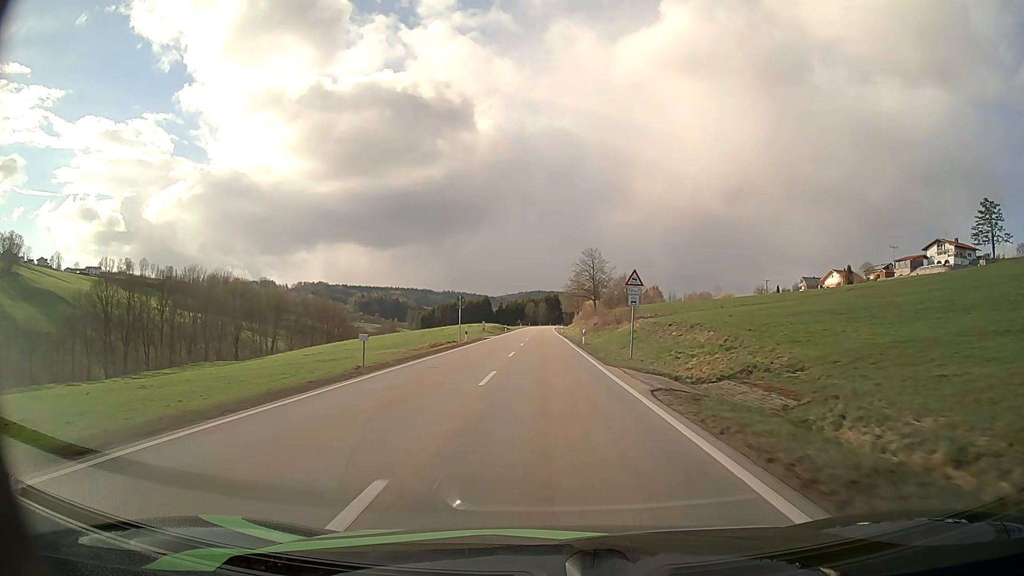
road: secondary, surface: asphalt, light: Day
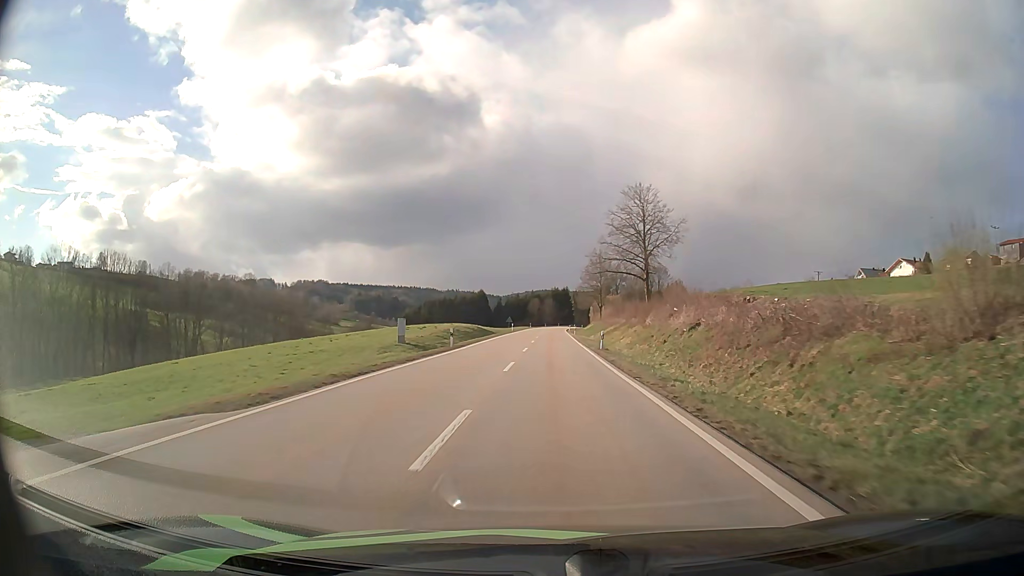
(-0.4, +59.6) m; 0°
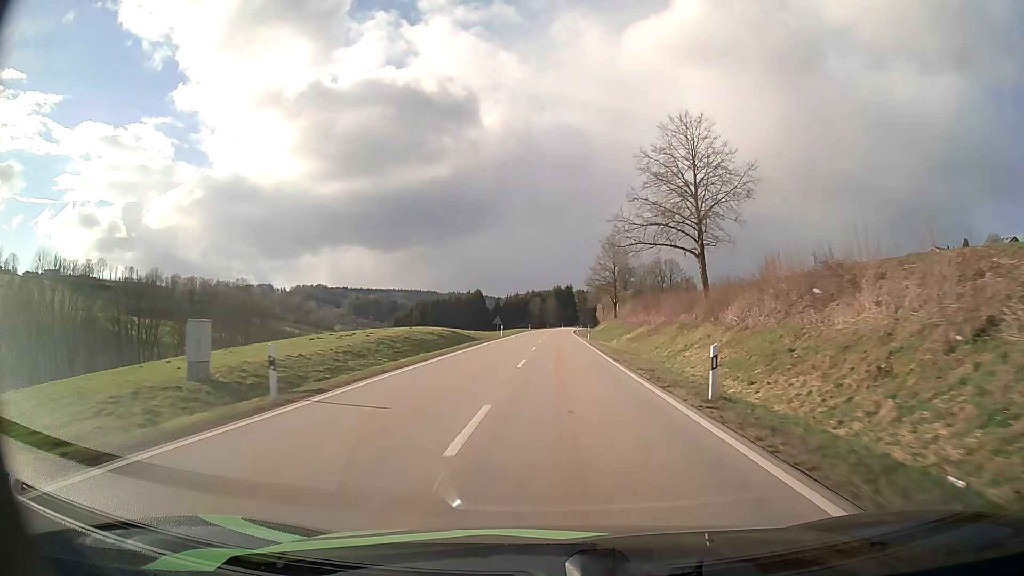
(-0.1, +24.0) m; 0°
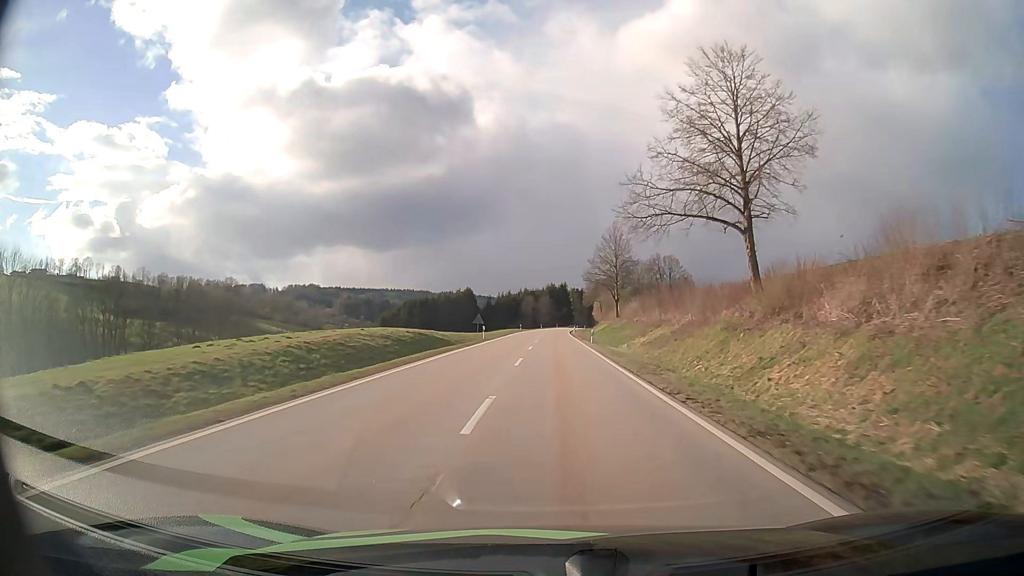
(0.0, +12.1) m; +1°
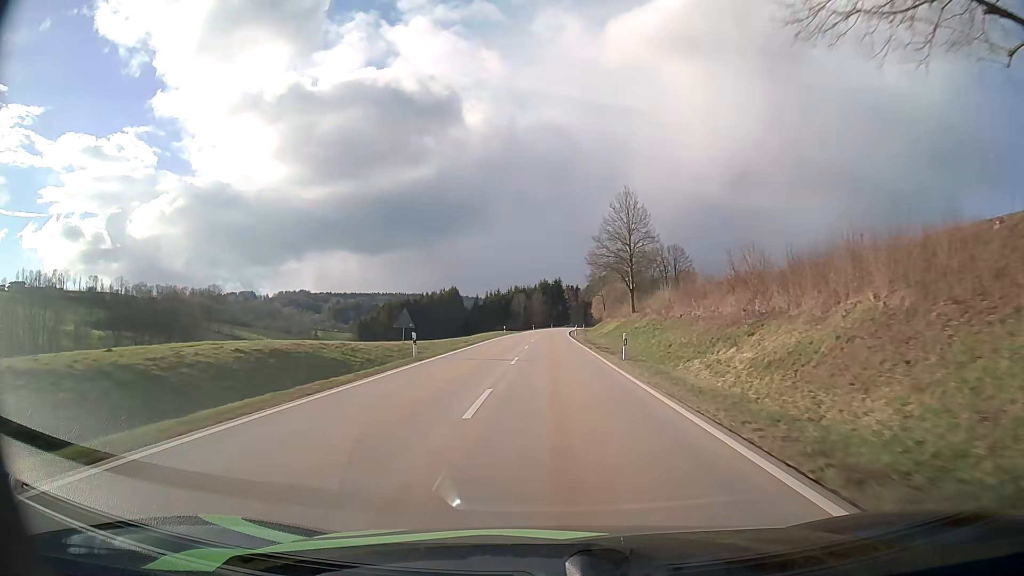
(+0.2, +24.2) m; +1°
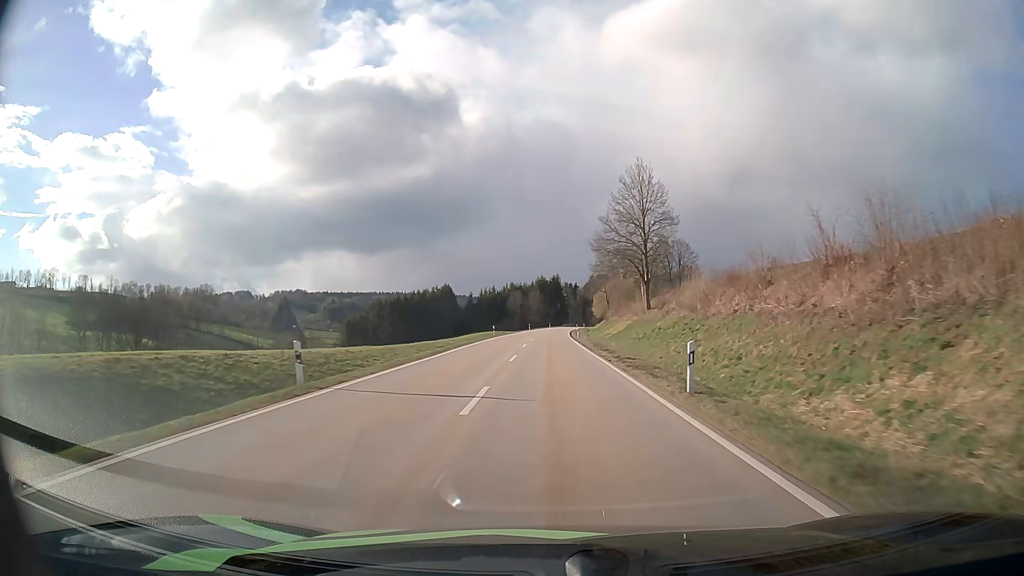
(0.0, +12.1) m; 0°
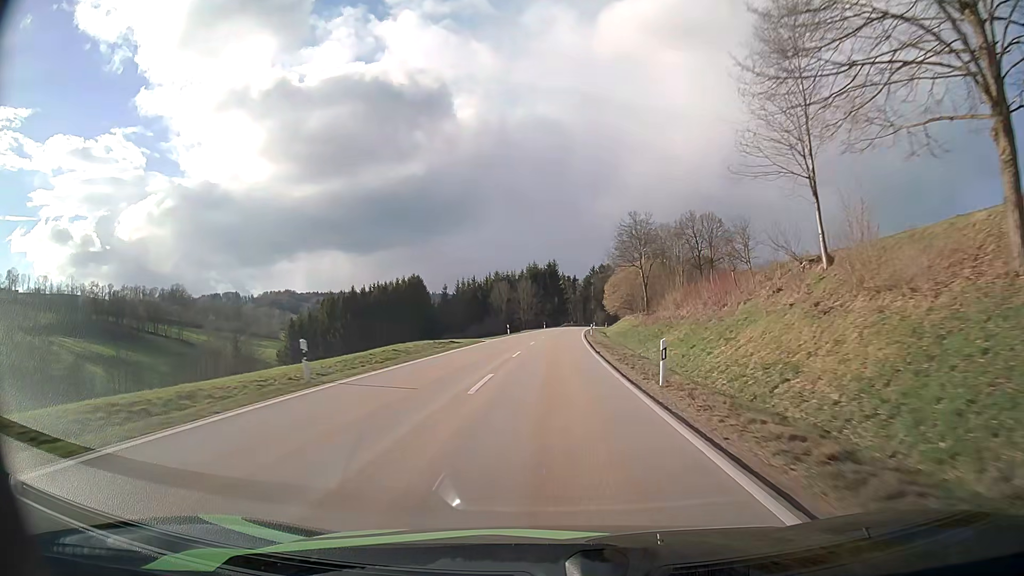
(+0.1, +48.7) m; 0°
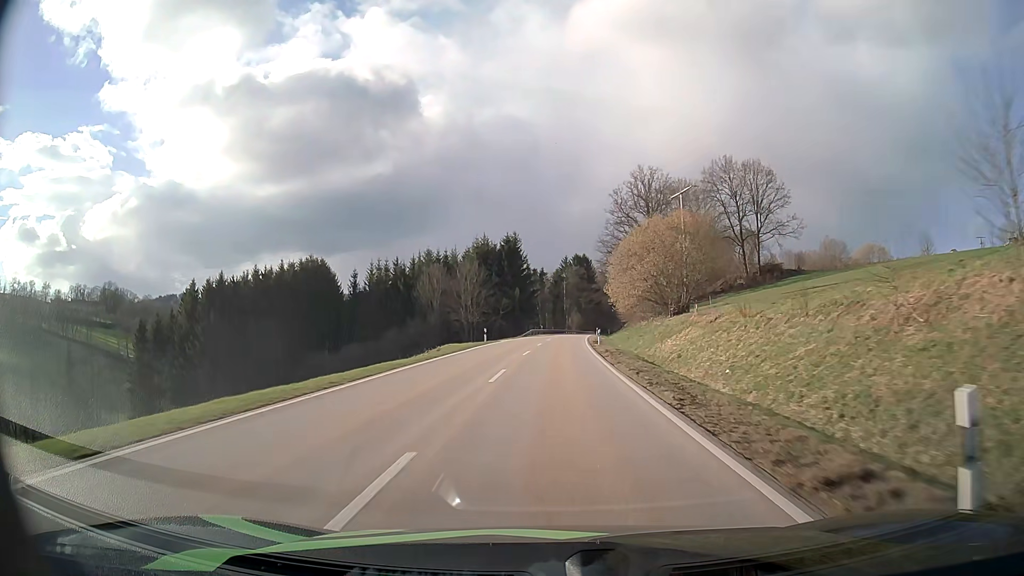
(+1.2, +61.2) m; +3°
(0, +10) (0, +20) (0, +30) (+1, +40) (+1, +50) (+2, +60) (+2, +70) (+3, +80) (+4, +90) (+5, +100) m
